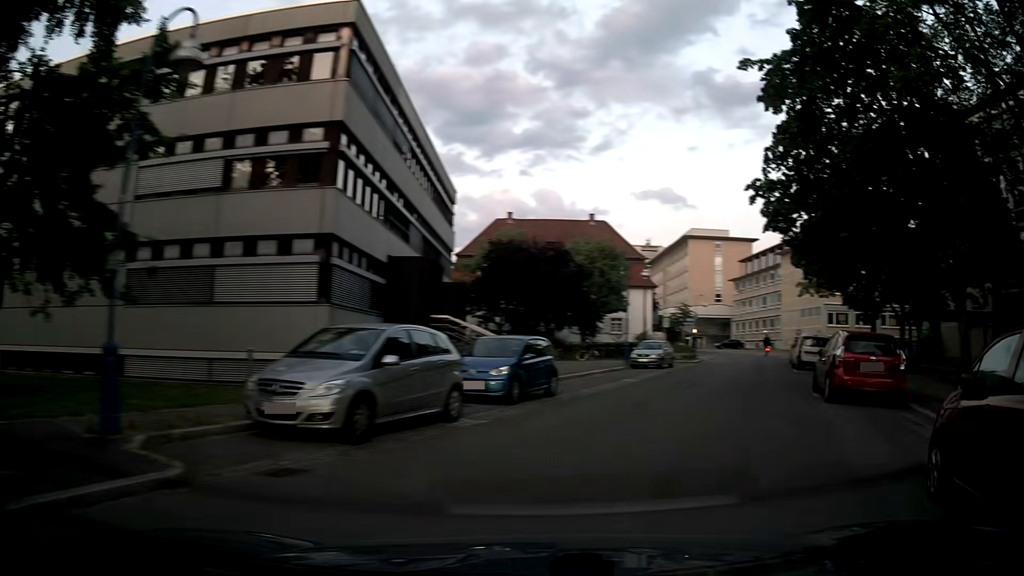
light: Day
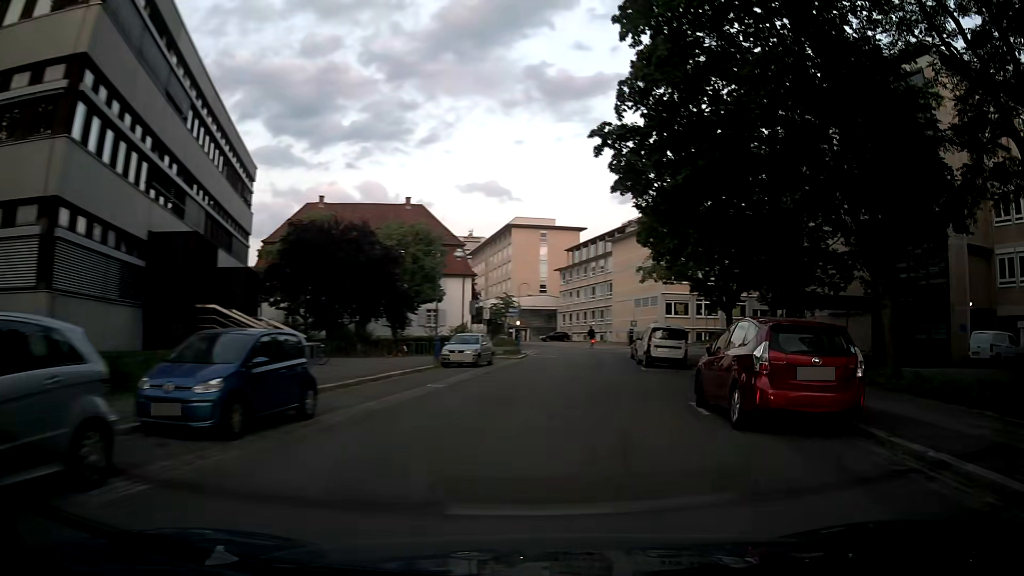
(+1.1, +5.6) m; +17°
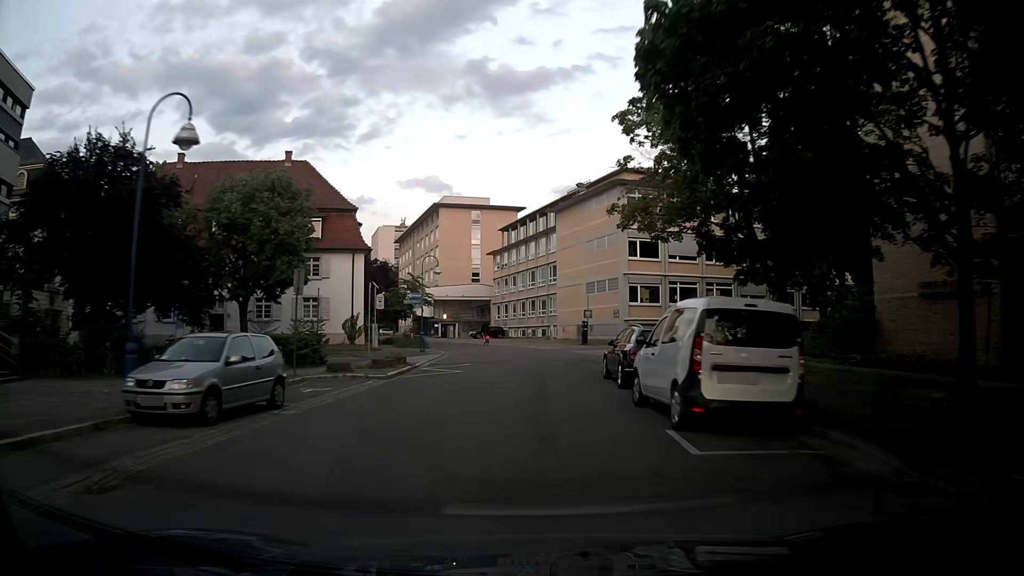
(+1.3, +18.4) m; +4°
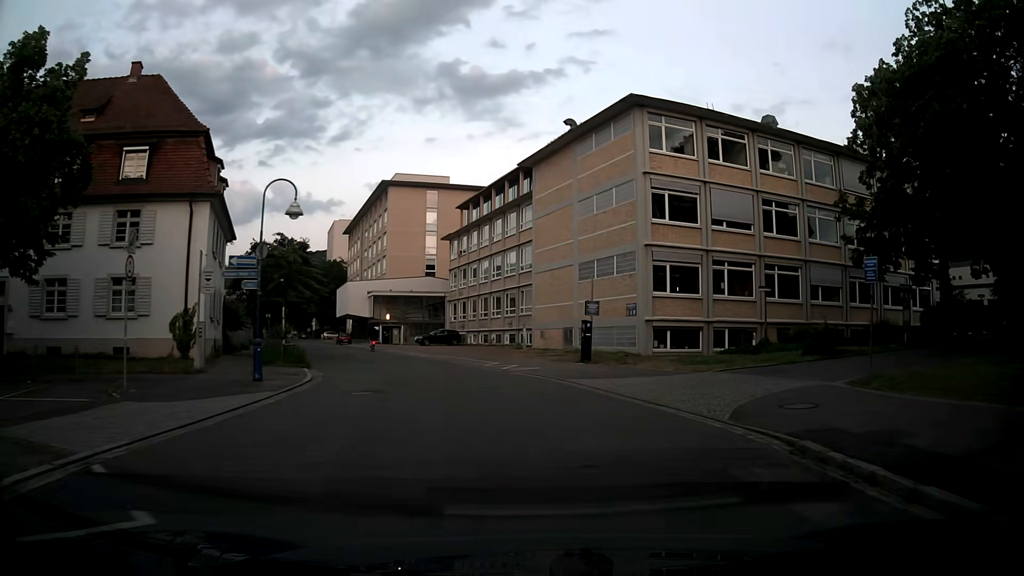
(0.0, +20.8) m; +4°
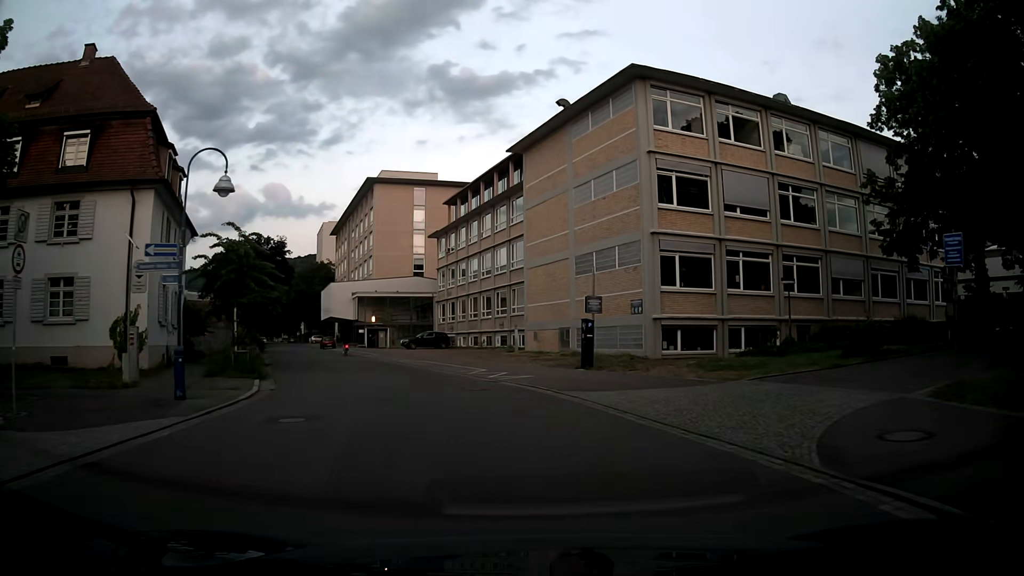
(0.0, +4.0) m; 0°
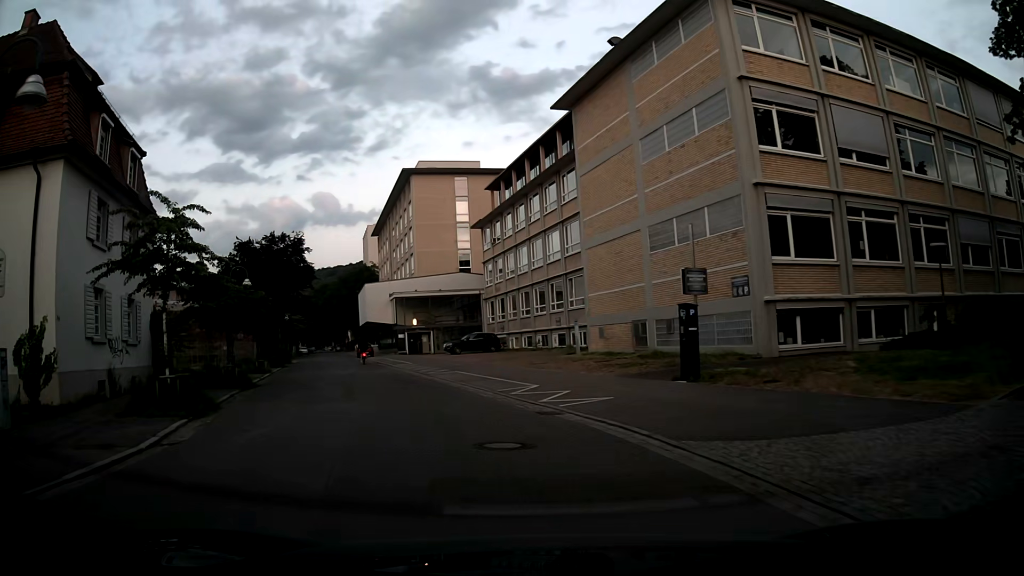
(-0.2, +8.2) m; -4°
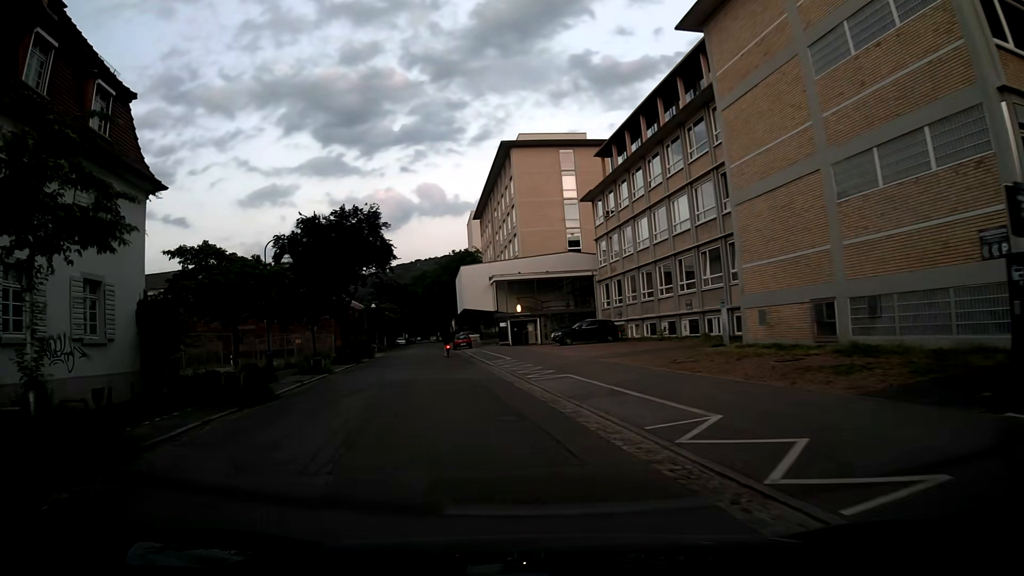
(-0.8, +8.5) m; -10°
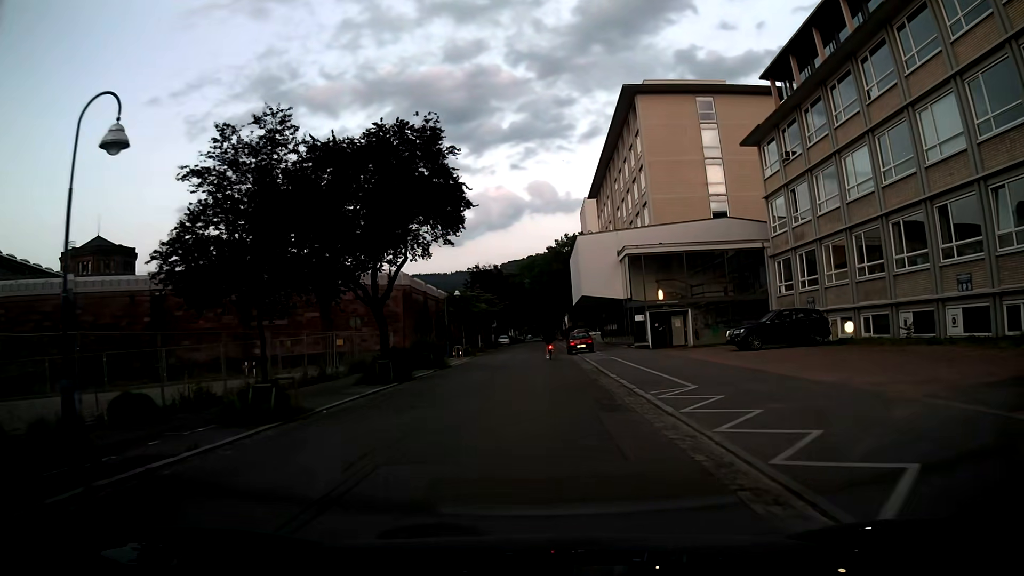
(-2.0, +18.0) m; -9°
(0, +10) (0, +20) (0, +30) (0, +40) (0, +50) (-1, +60) (-1, +70) (-1, +80) (-1, +90) (-1, +100) m
